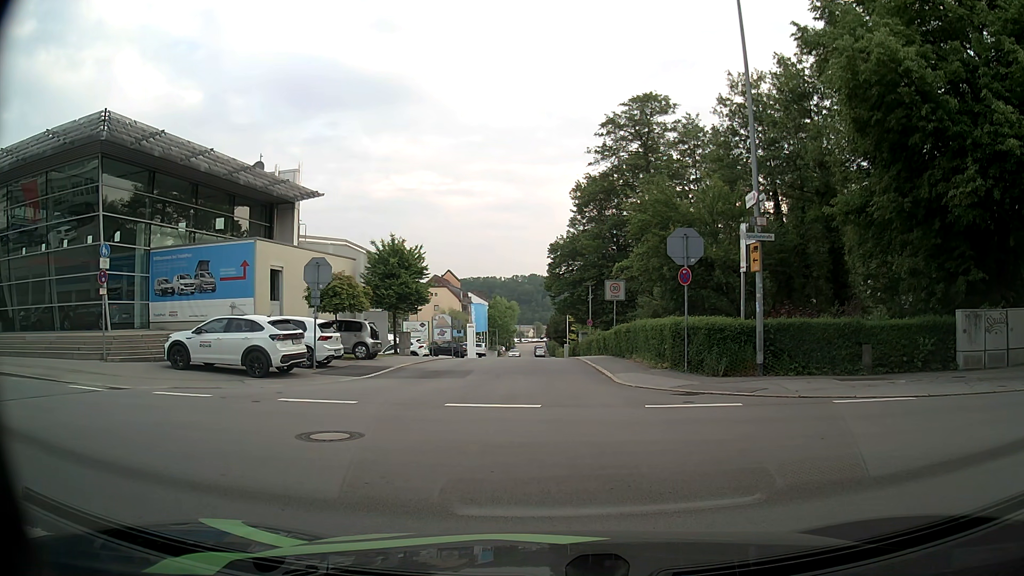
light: Day
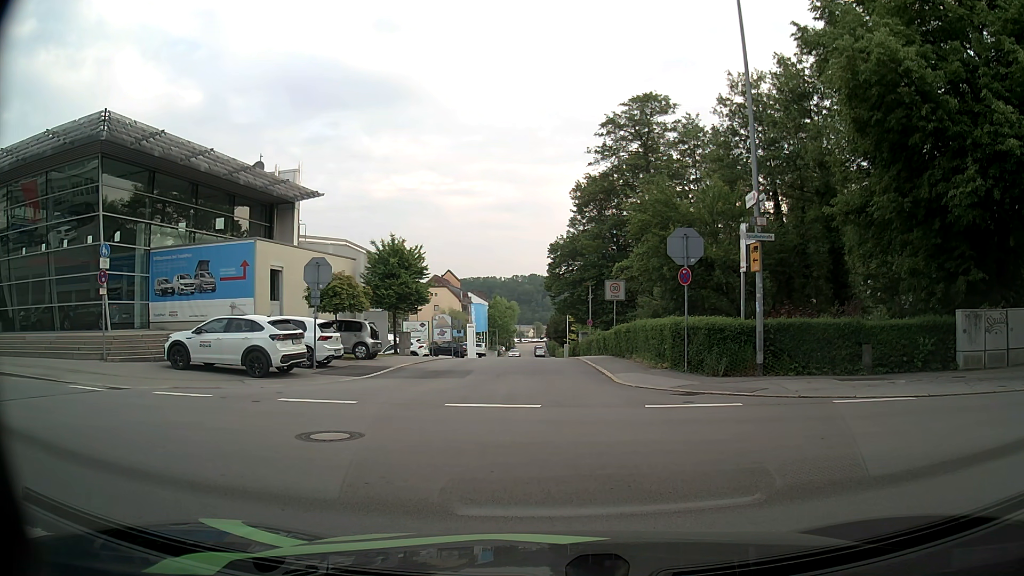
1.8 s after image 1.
(0.0, 0.0) m; 0°
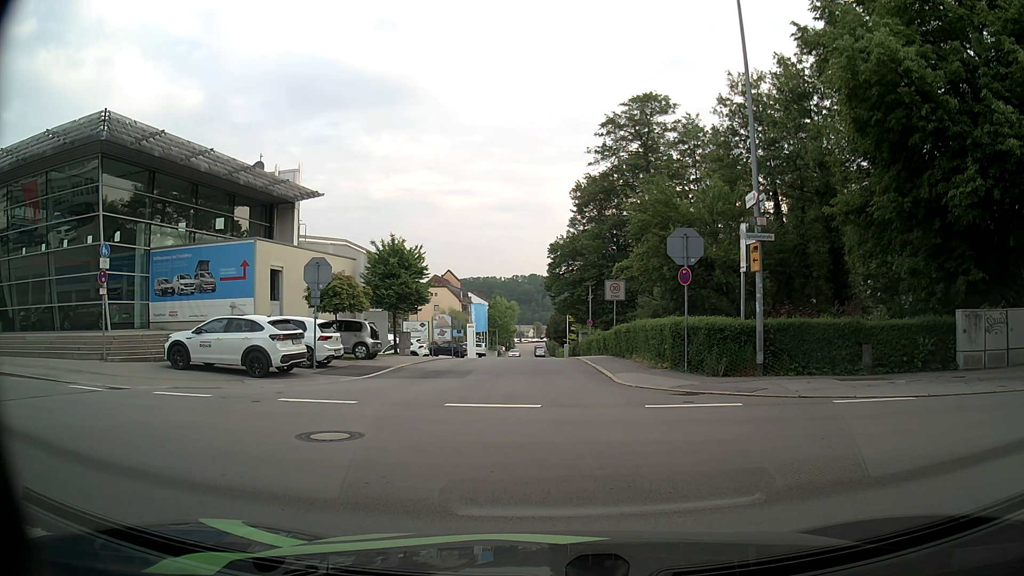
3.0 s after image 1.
(0.0, 0.0) m; 0°
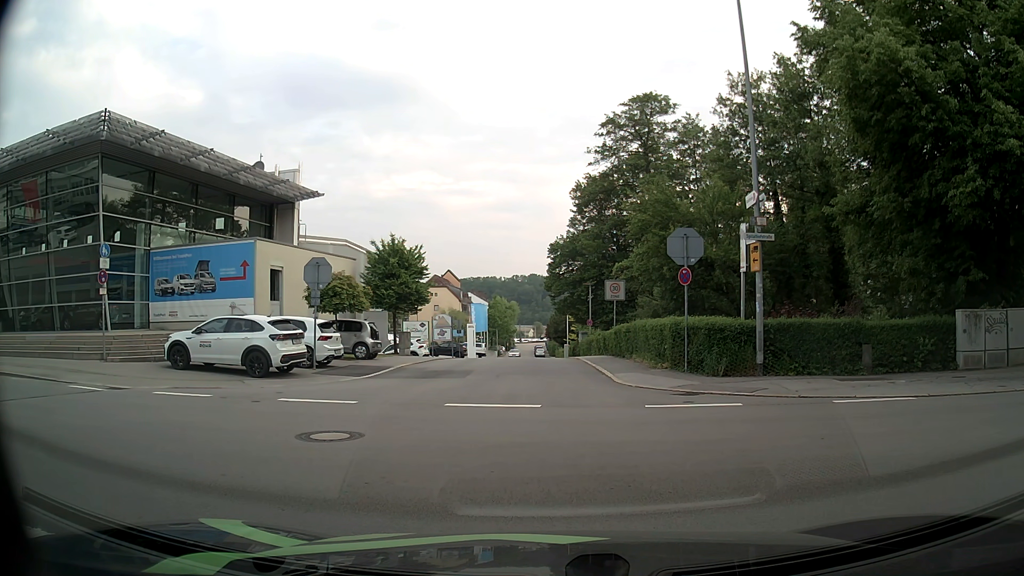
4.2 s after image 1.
(0.0, 0.0) m; 0°
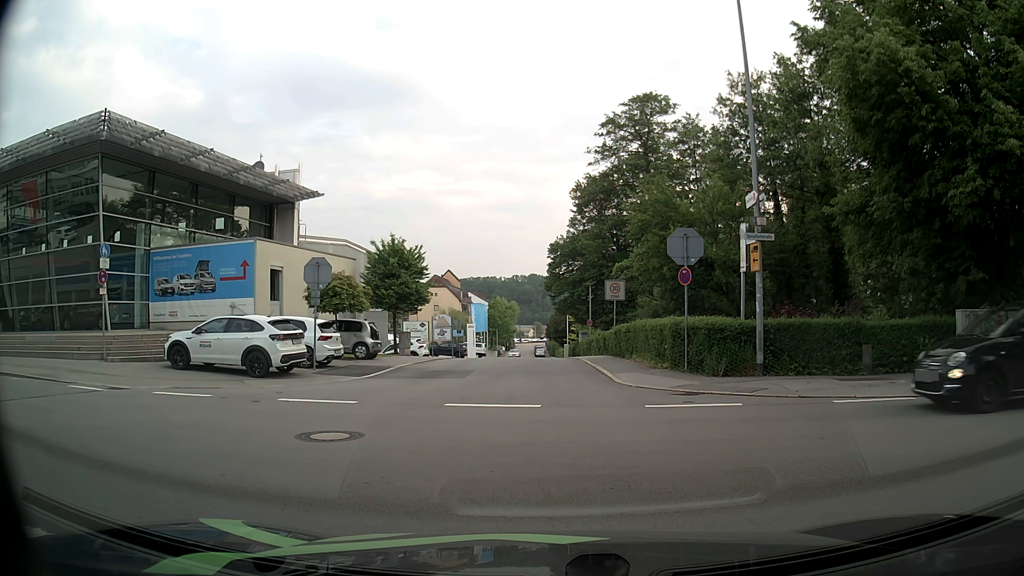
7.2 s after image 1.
(0.0, 0.0) m; 0°
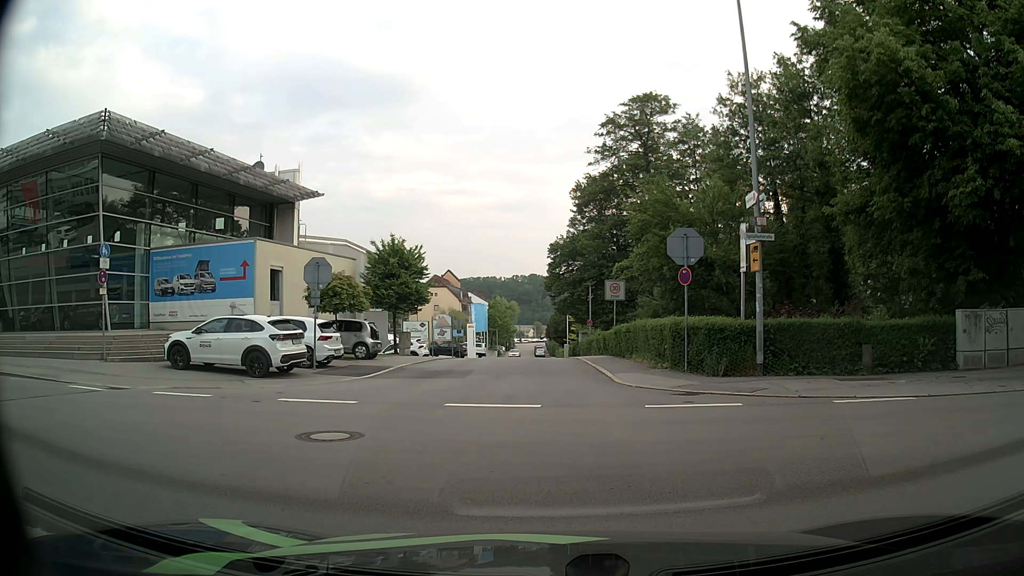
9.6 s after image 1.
(0.0, 0.0) m; 0°
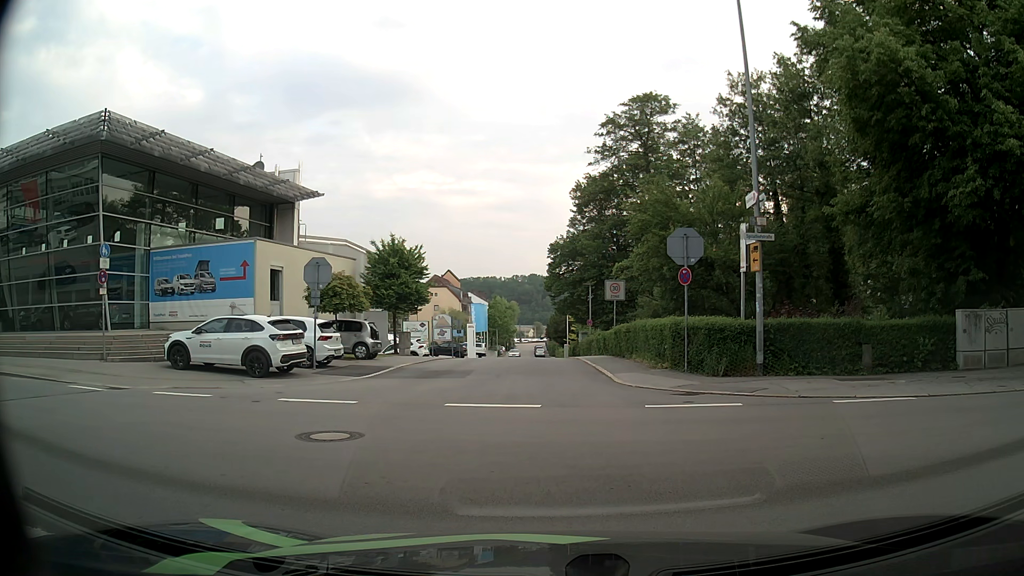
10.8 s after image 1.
(0.0, 0.0) m; 0°
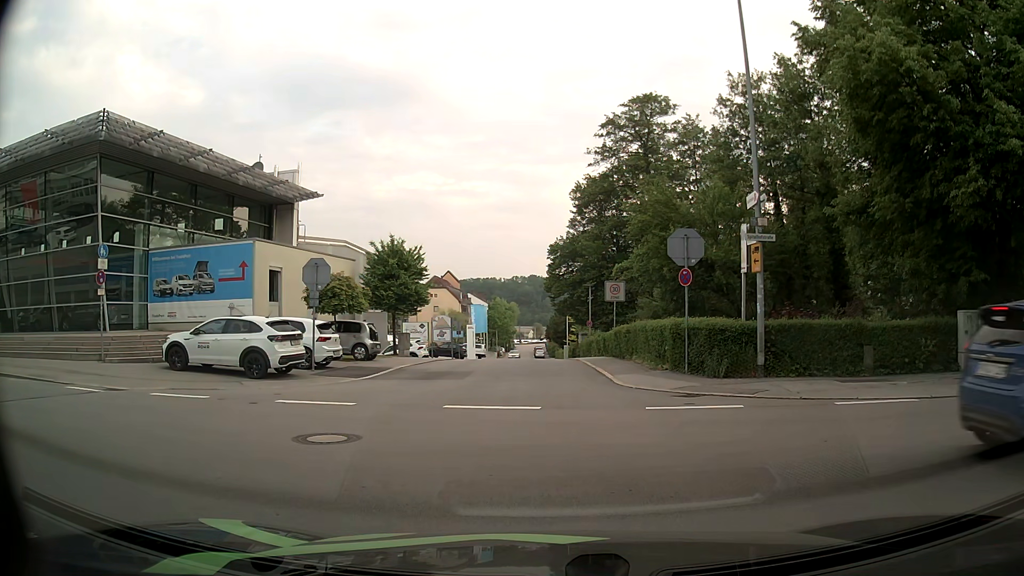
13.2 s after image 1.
(0.0, +0.1) m; 0°
(-4, +9) (-13, +13) (-22, +15) (-32, +17) (-42, +18) (-52, +20) (-62, +21) (-72, +23) (-82, +25) (-92, +26) m
